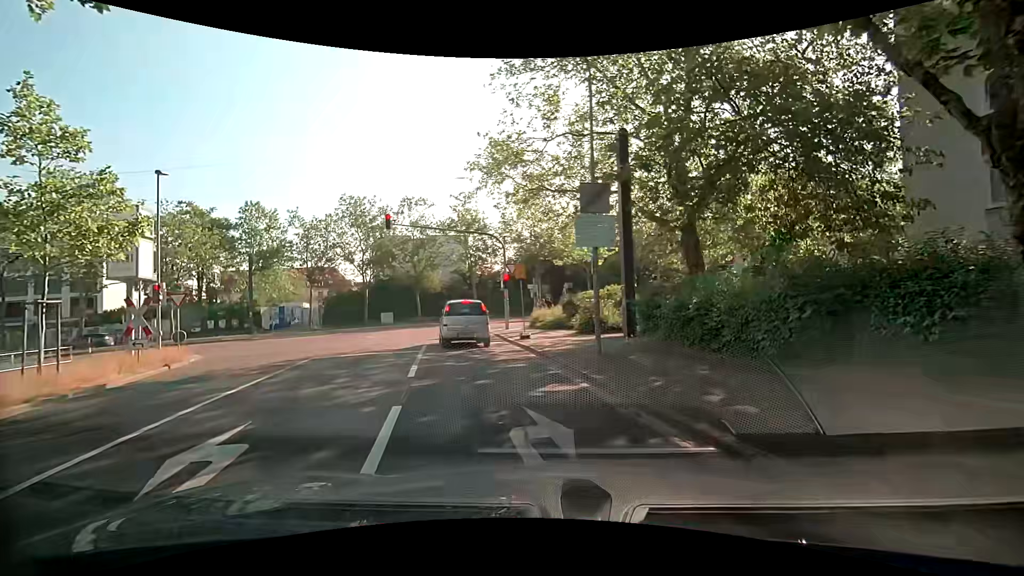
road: tertiary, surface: asphalt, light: Day
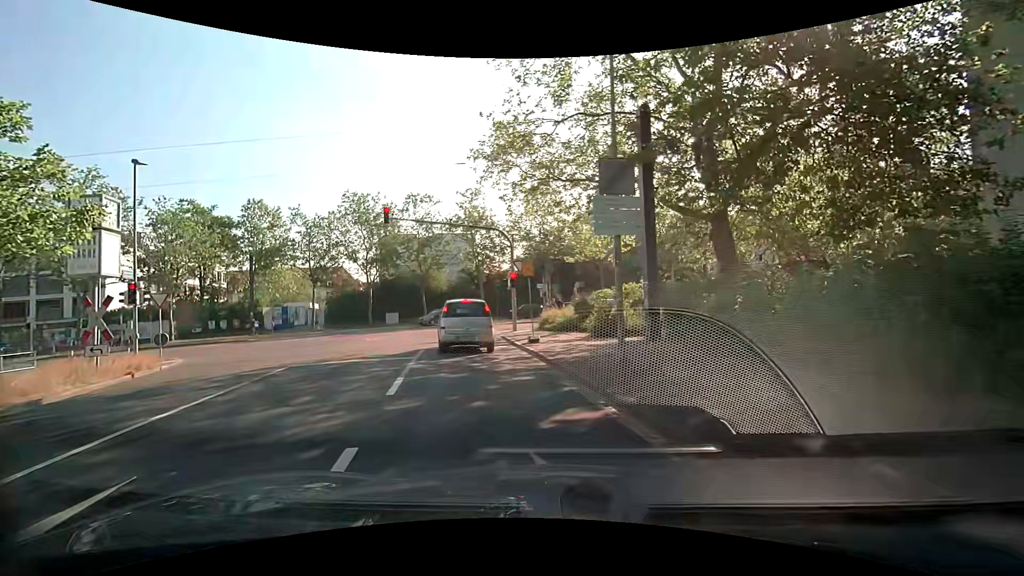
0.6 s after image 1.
(0.0, +2.0) m; 0°
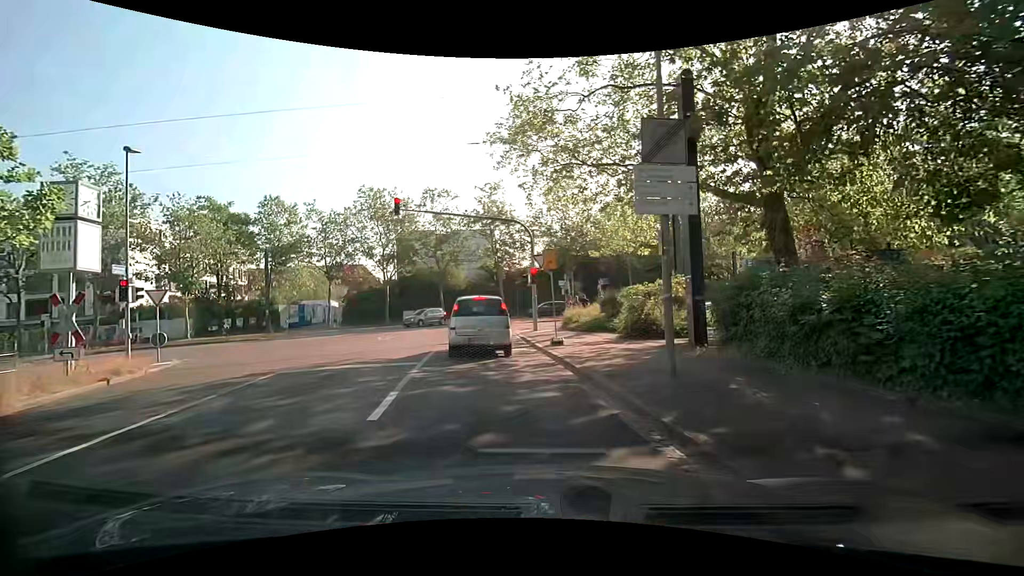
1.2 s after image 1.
(0.0, +1.9) m; -2°
